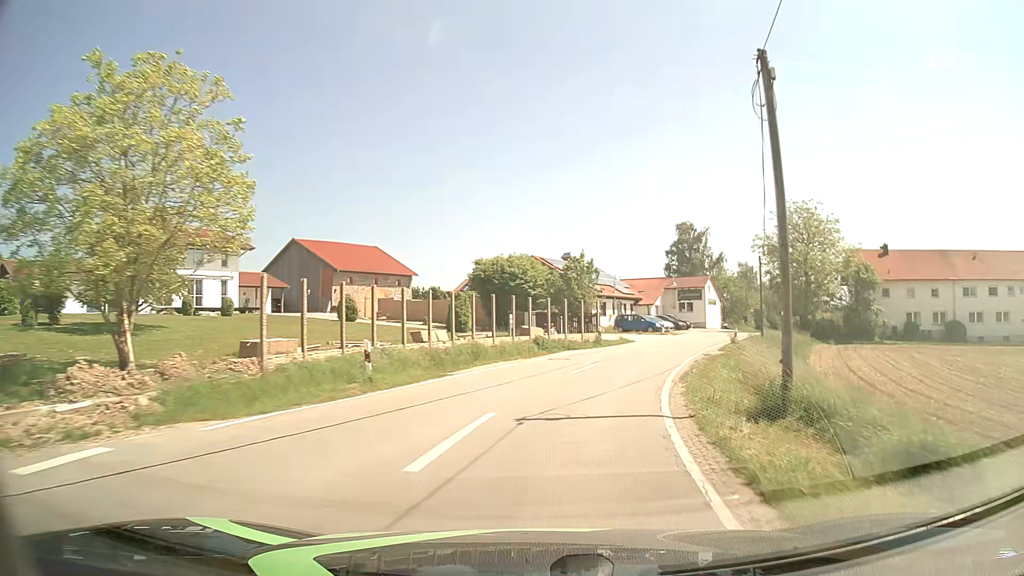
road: tertiary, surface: asphalt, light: Day
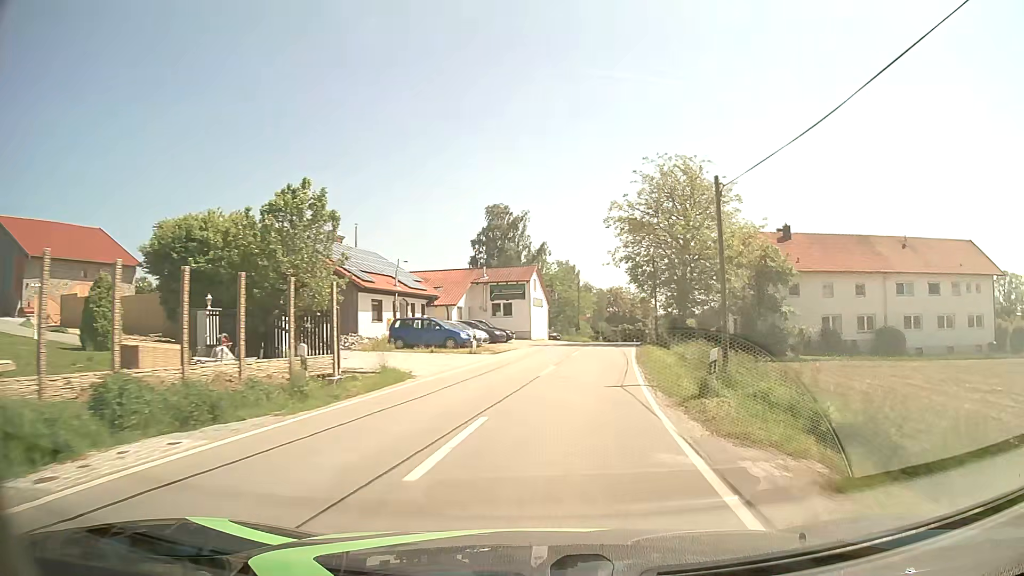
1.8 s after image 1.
(+4.0, +23.5) m; +18°
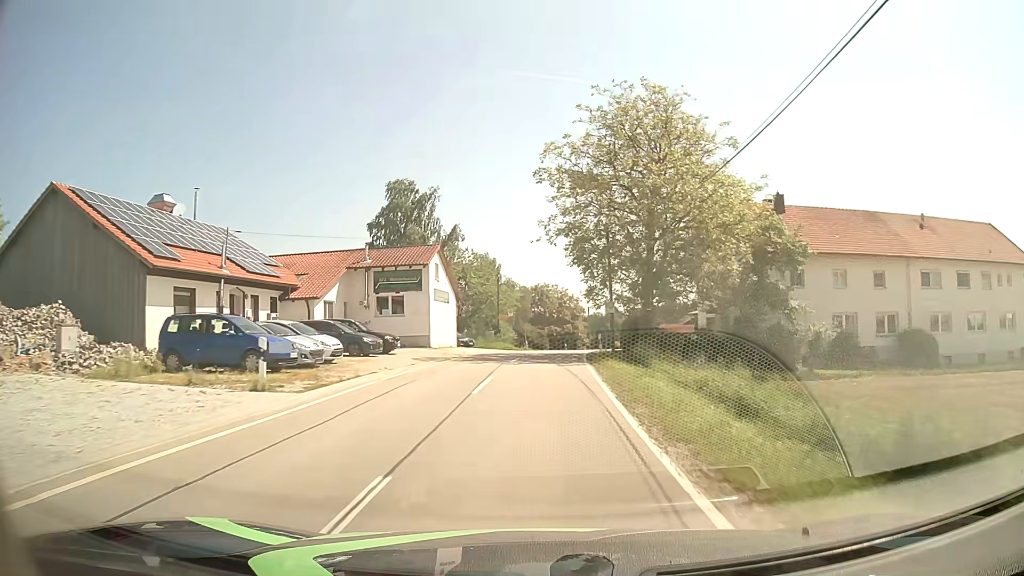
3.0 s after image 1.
(+1.1, +16.1) m; +7°
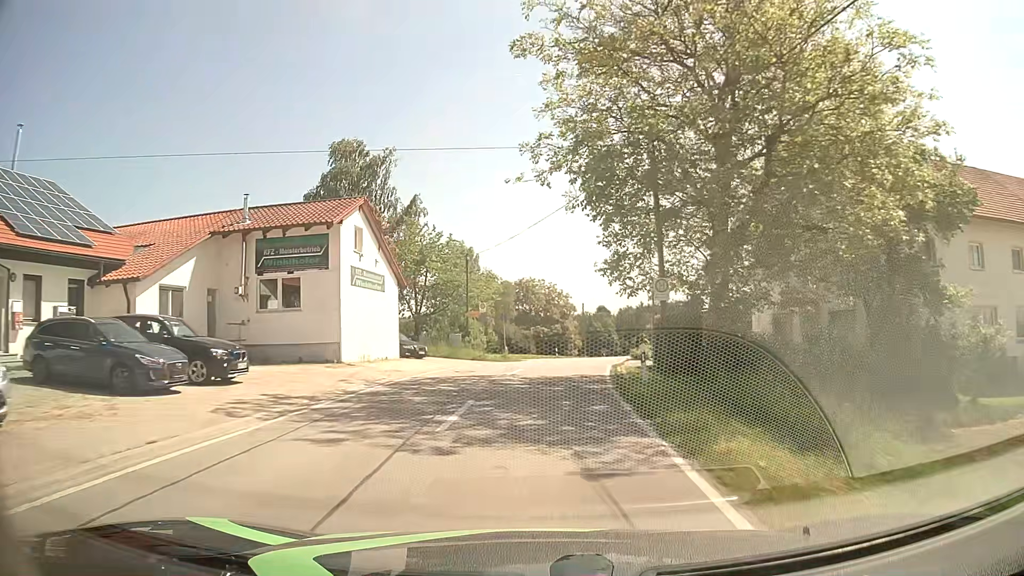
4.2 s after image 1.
(+0.1, +16.1) m; +1°
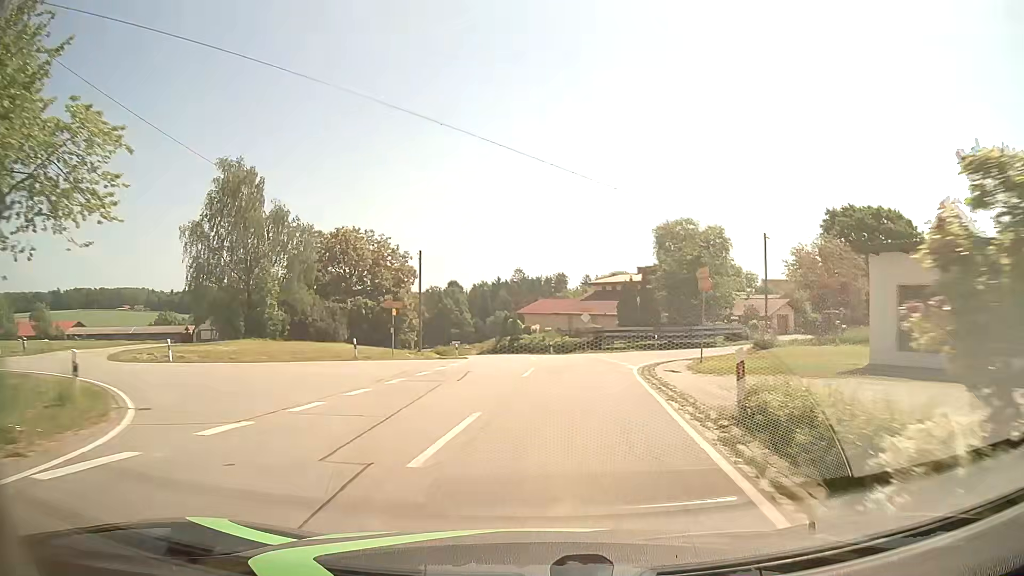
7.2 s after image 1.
(+3.3, +37.3) m; +12°
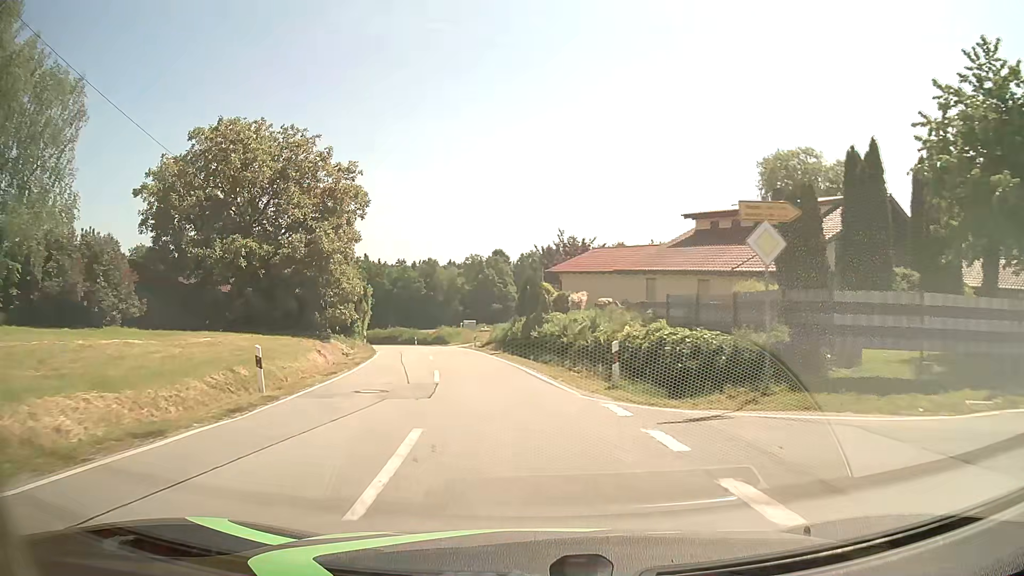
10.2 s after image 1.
(+1.4, +38.6) m; -5°
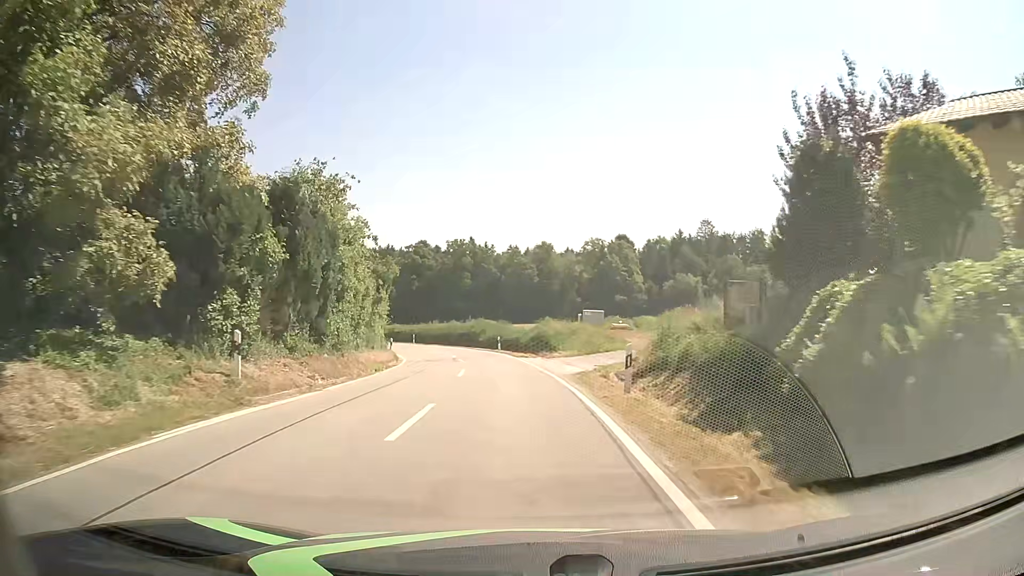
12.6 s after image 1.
(-3.1, +33.4) m; -10°
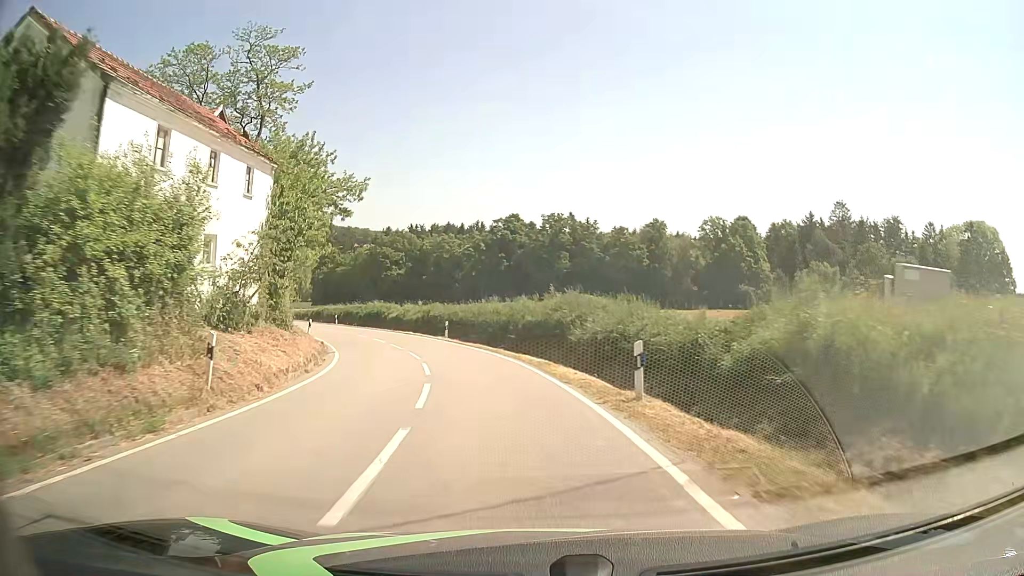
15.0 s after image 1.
(-2.0, +33.8) m; -9°
(0, +10) (-2, +20) (-4, +30) (-7, +39) (-12, +48) (-17, +57) (-22, +65) (-28, +73) (-34, +81) (-40, +89) m
